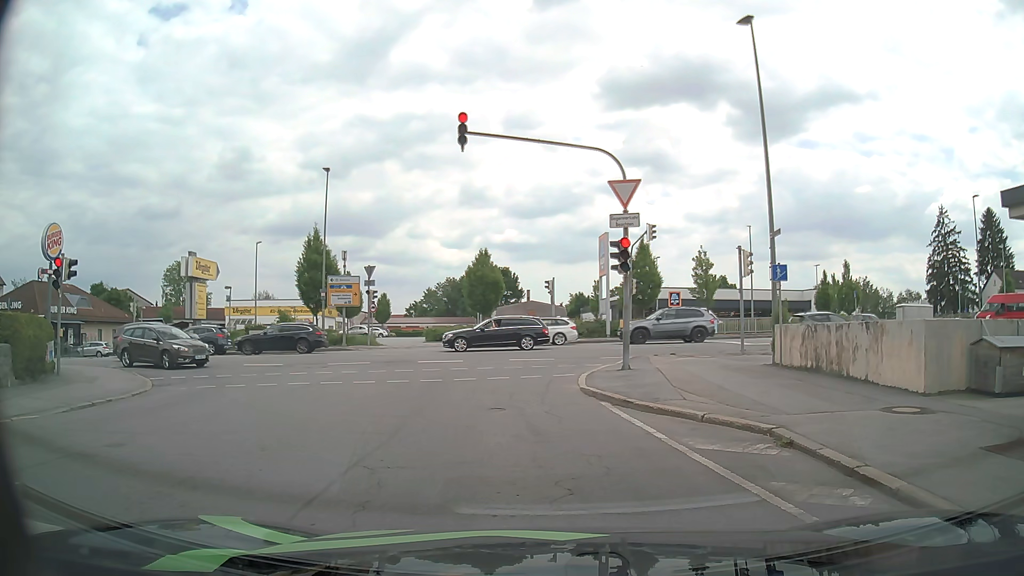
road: residential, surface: asphalt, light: Day
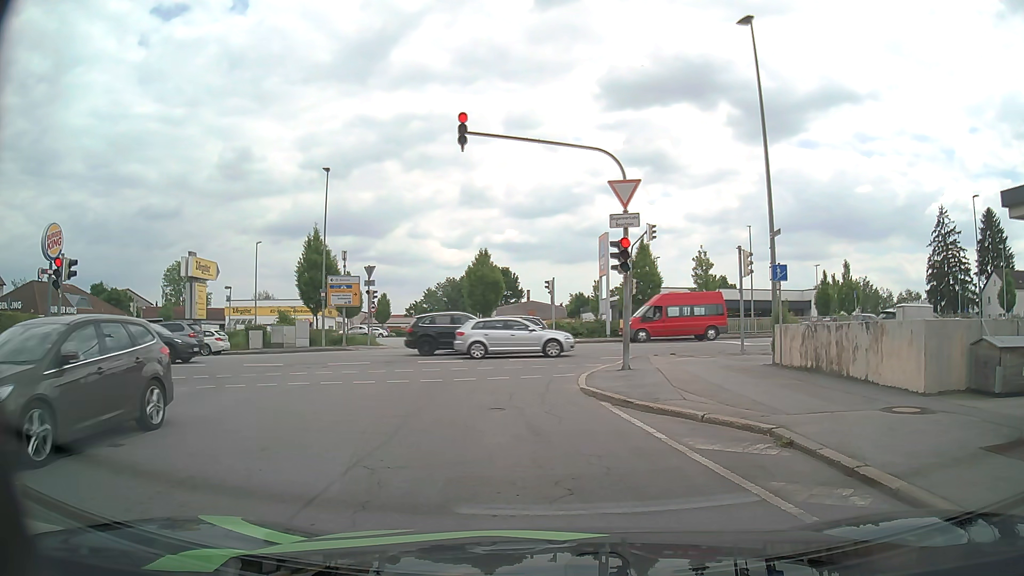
(0.0, 0.0) m; 0°
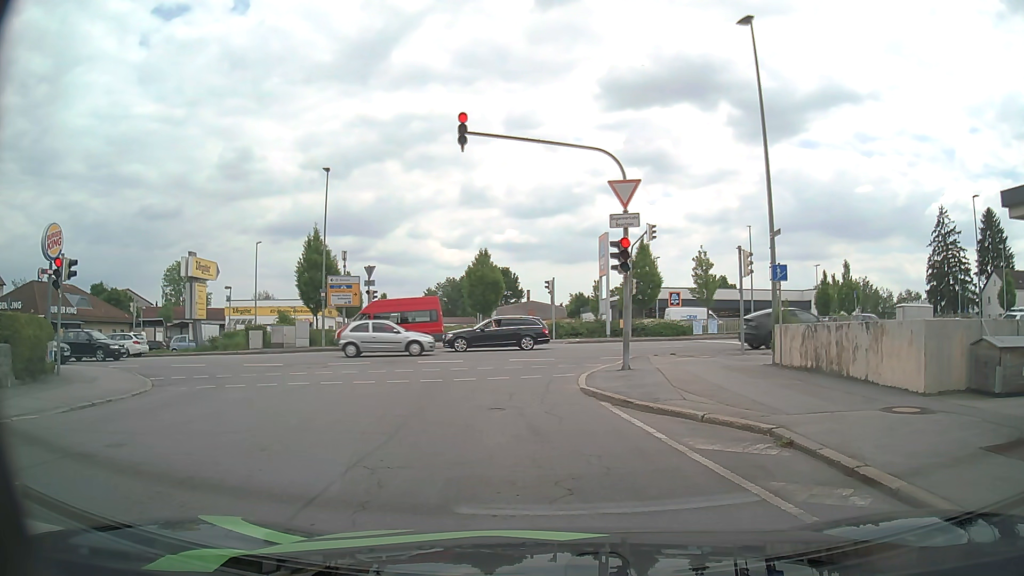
(0.0, 0.0) m; 0°
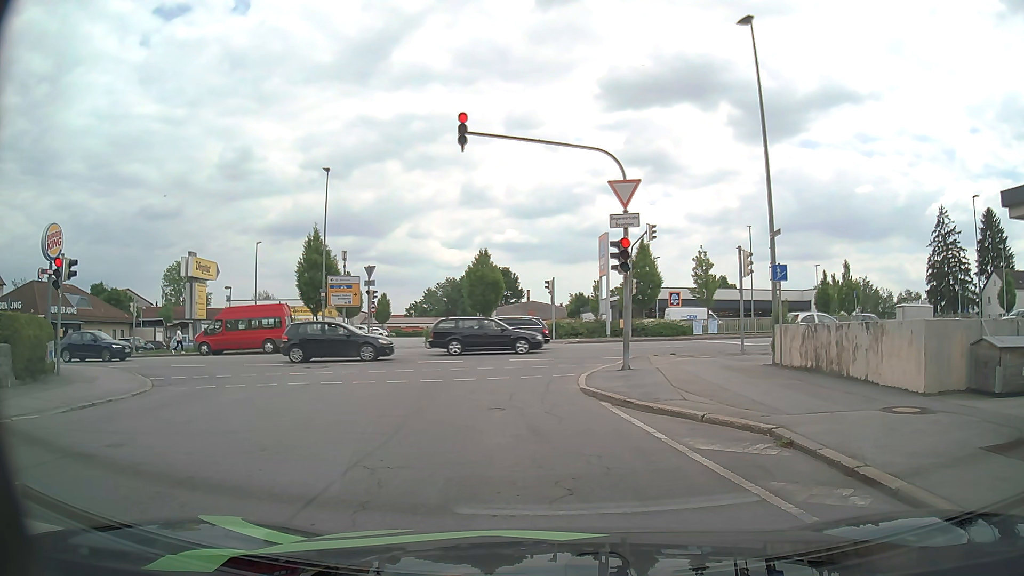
(0.0, 0.0) m; 0°
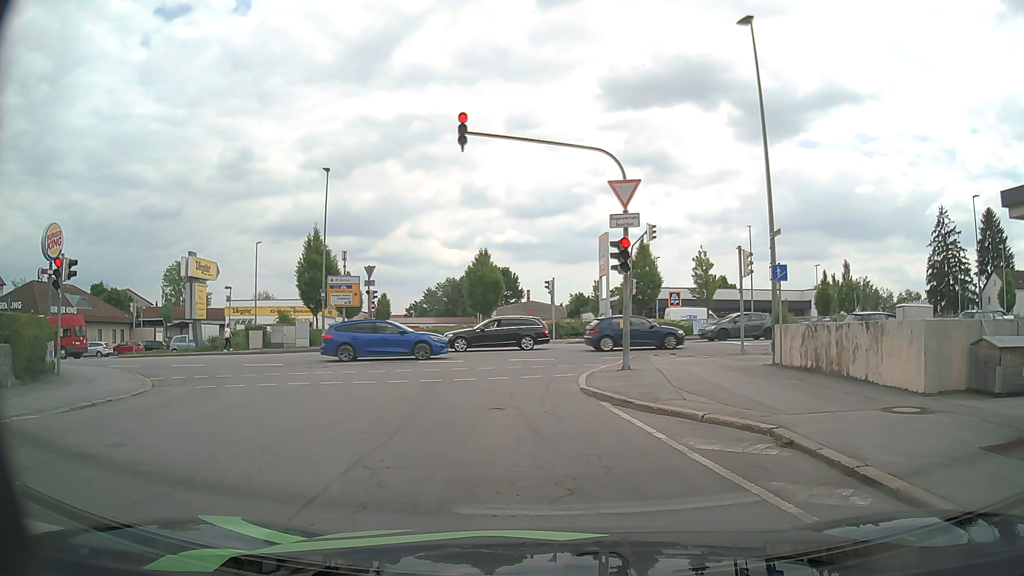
(0.0, 0.0) m; 0°
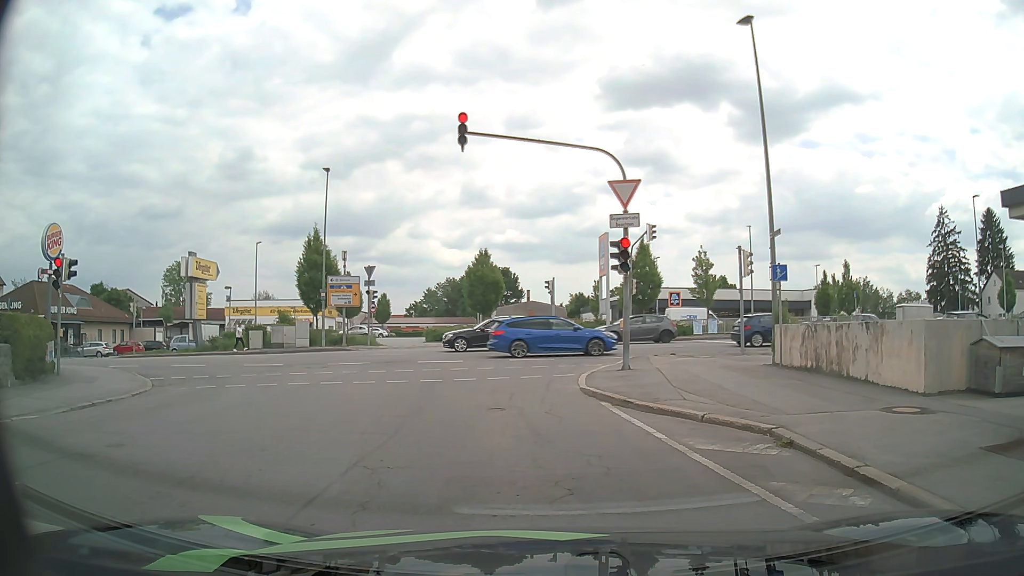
(0.0, 0.0) m; 0°
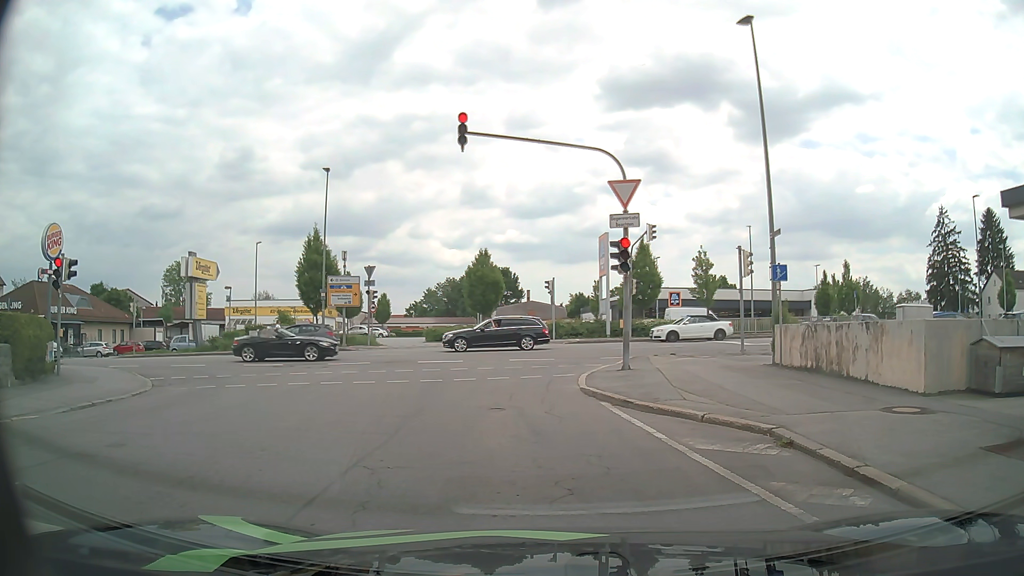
(0.0, 0.0) m; 0°
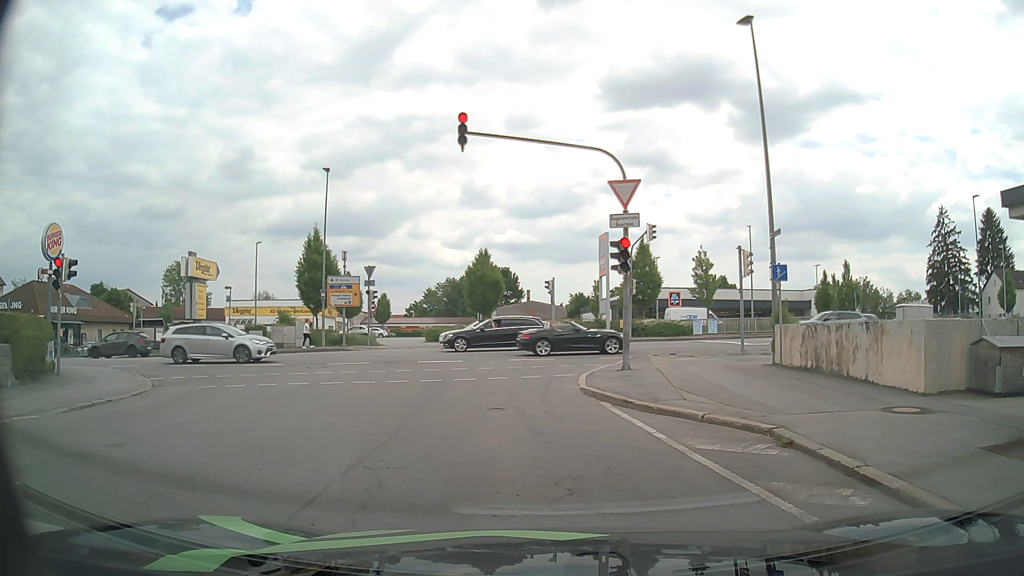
(0.0, 0.0) m; 0°
(0, +10) (0, +20) (+6, +28) (+15, +30) (+25, +31) (+35, +31) (+45, +32) (+55, +32) (+65, +32) (+75, +32) m
